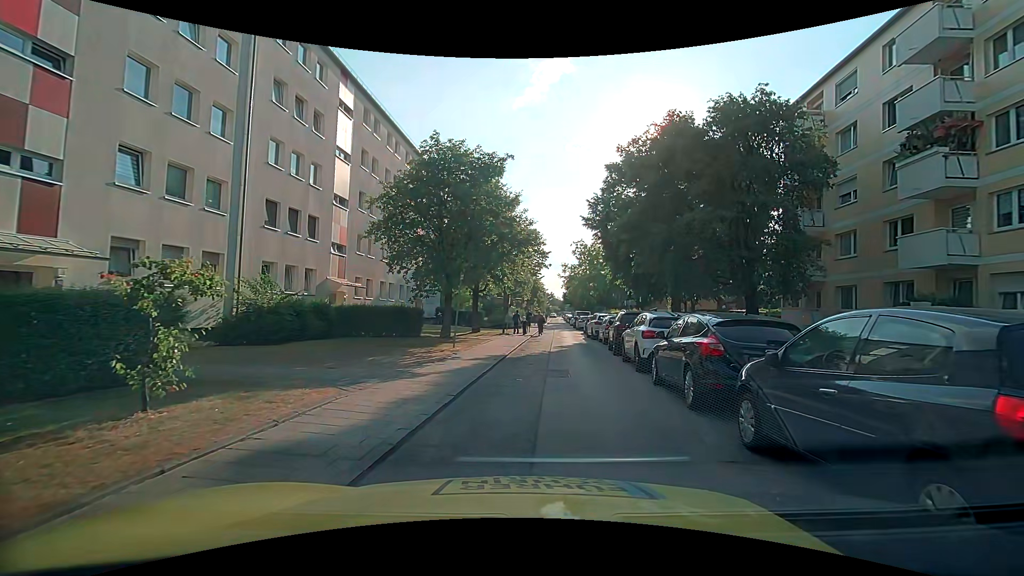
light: Day
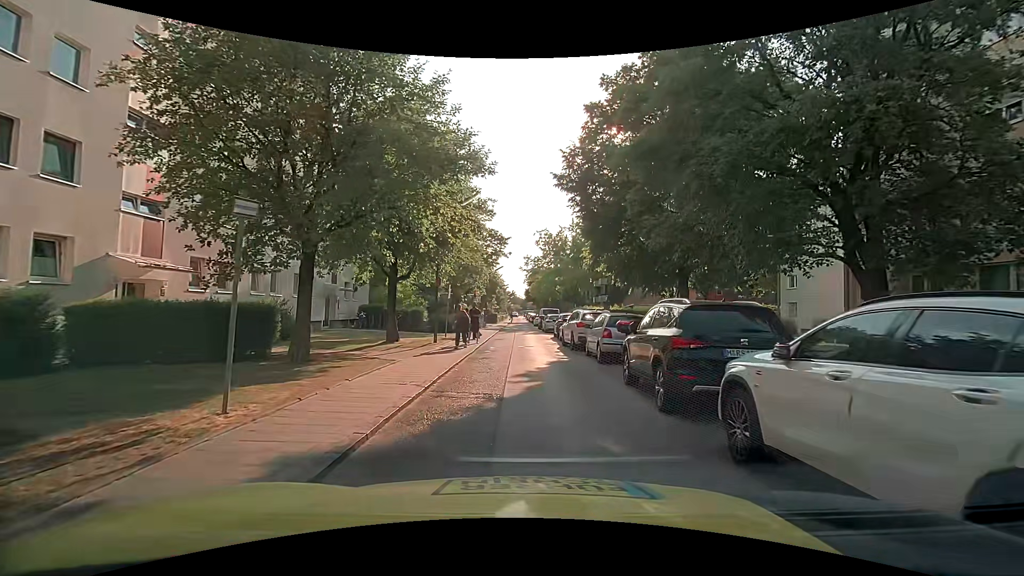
(+0.4, +11.1) m; +4°
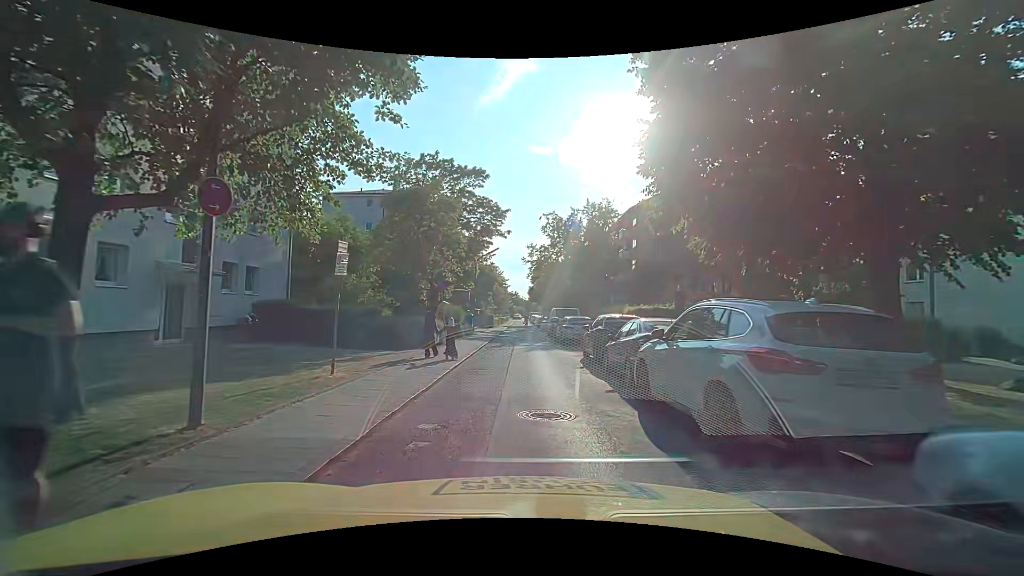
(-0.2, +14.5) m; -2°
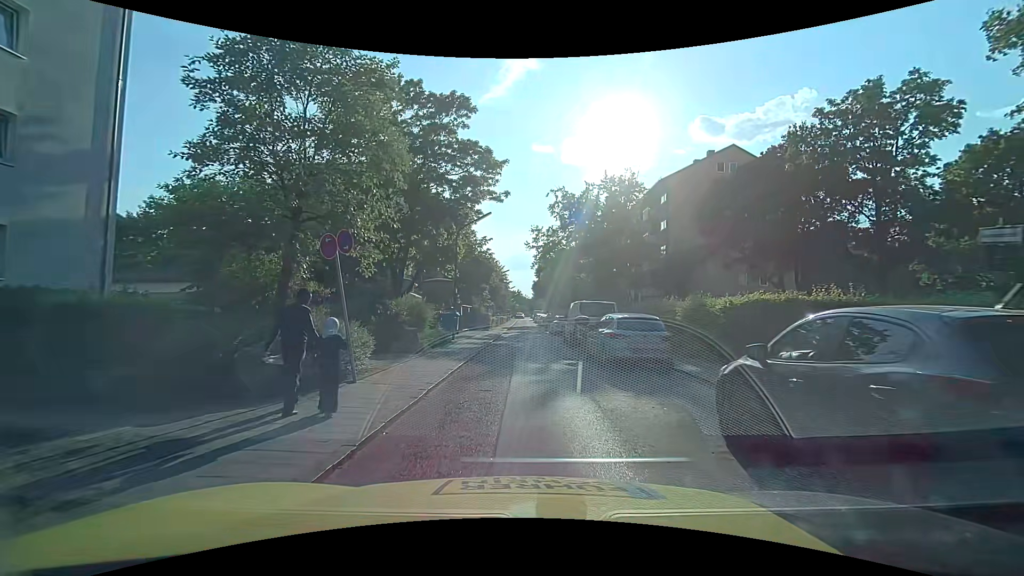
(0.0, +11.7) m; 0°
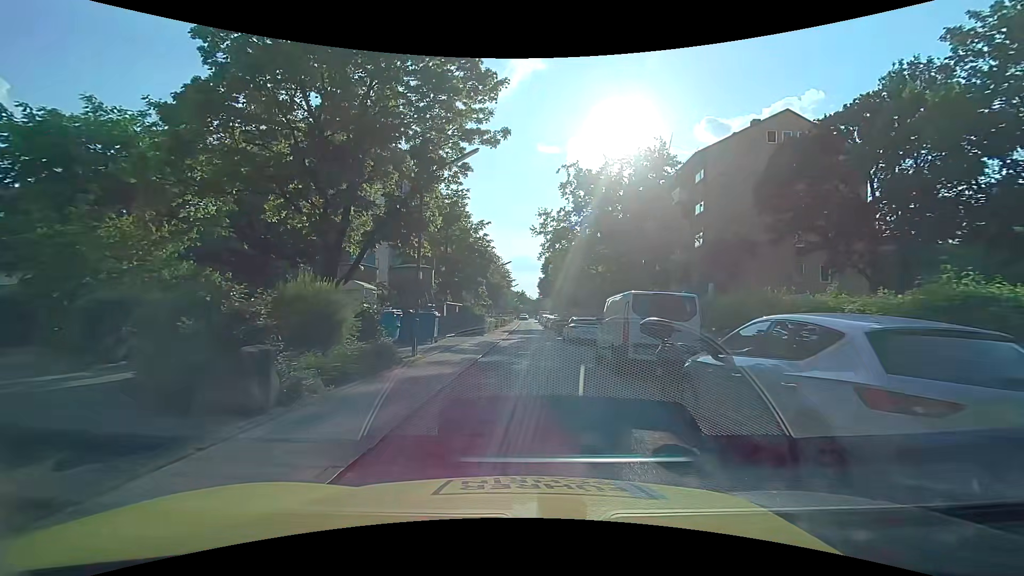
(0.0, +9.0) m; 0°
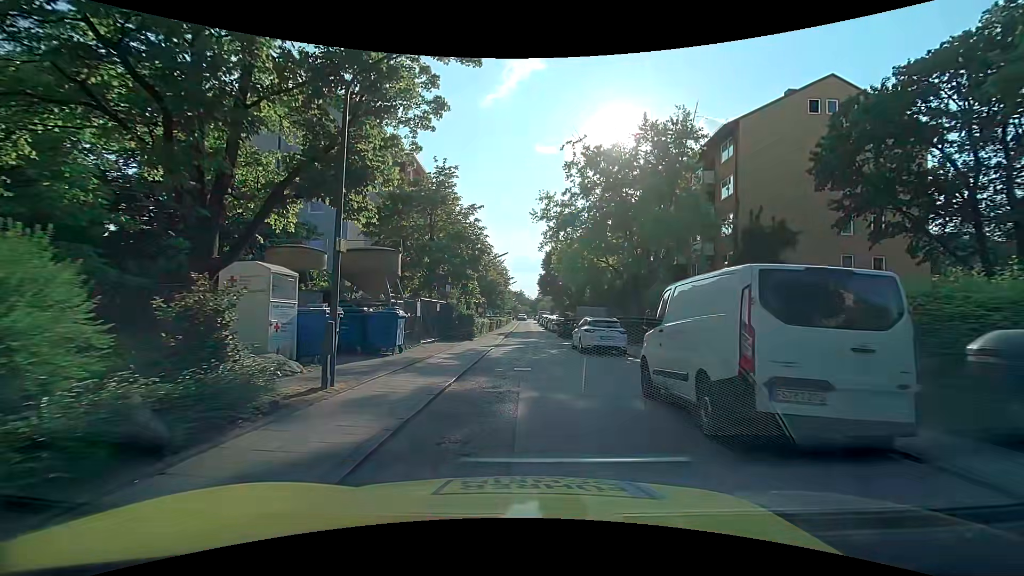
(0.0, +6.1) m; 0°
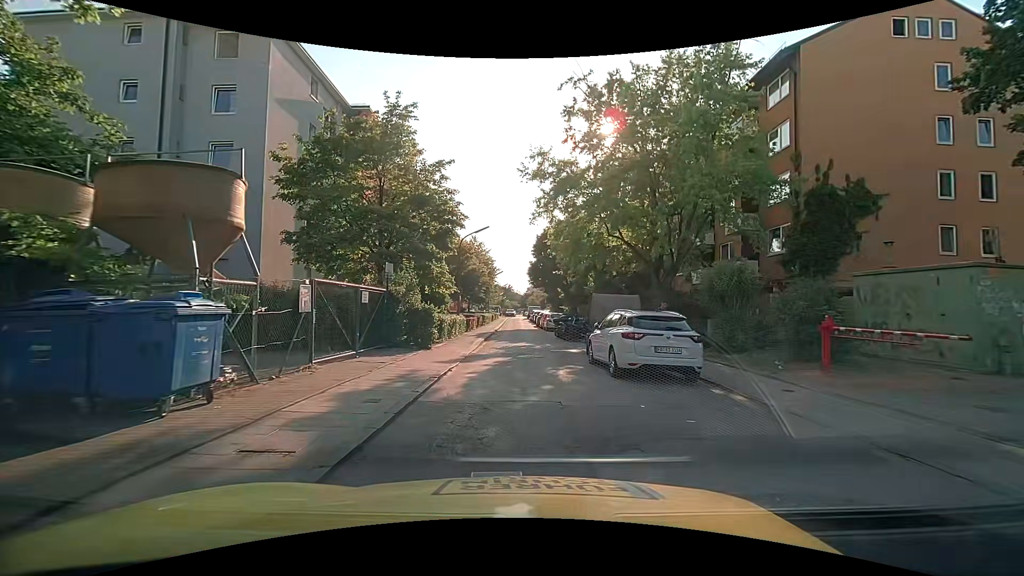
(+0.1, +9.1) m; 0°
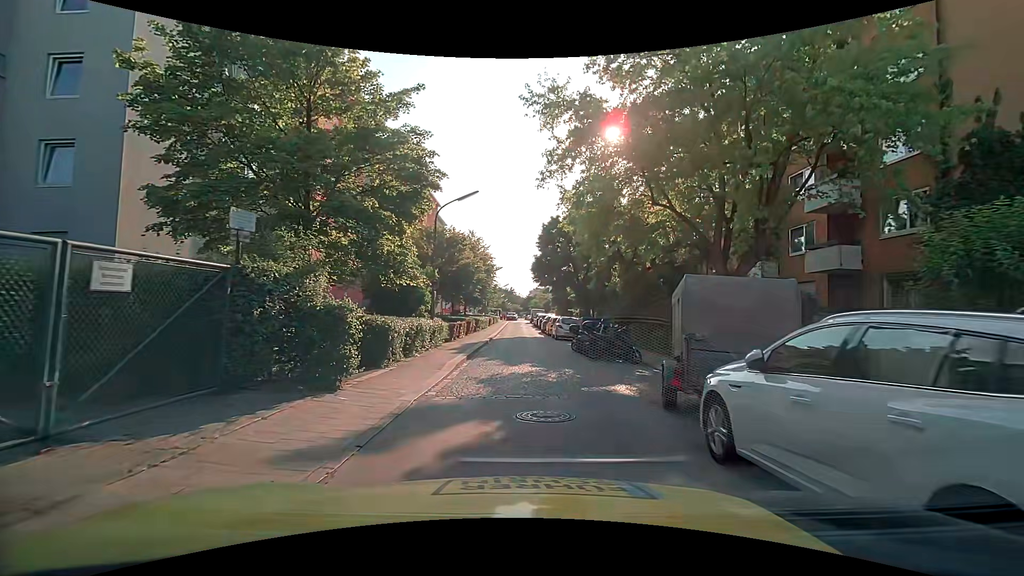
(+0.1, +8.6) m; +1°
